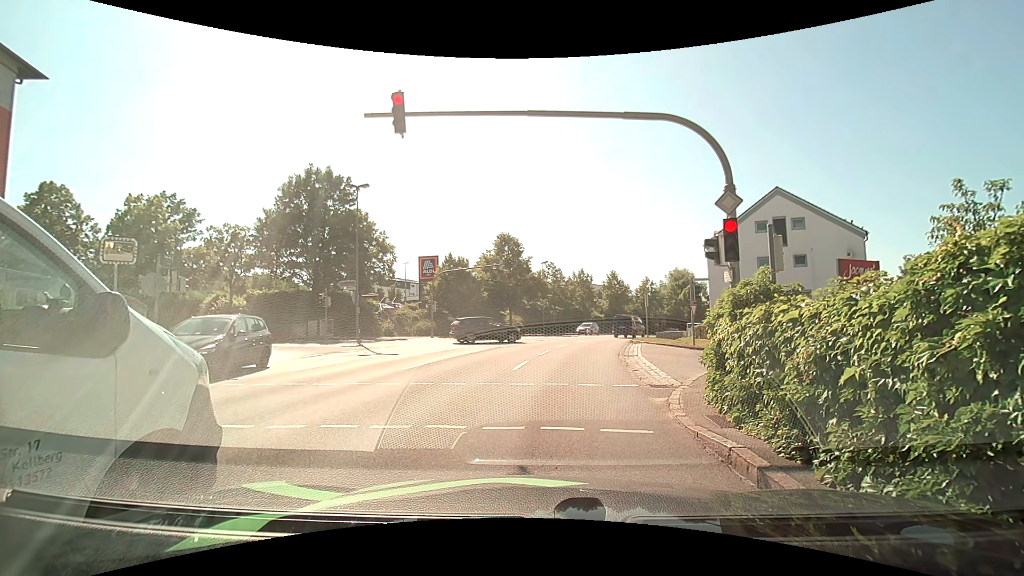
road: tertiary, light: Day
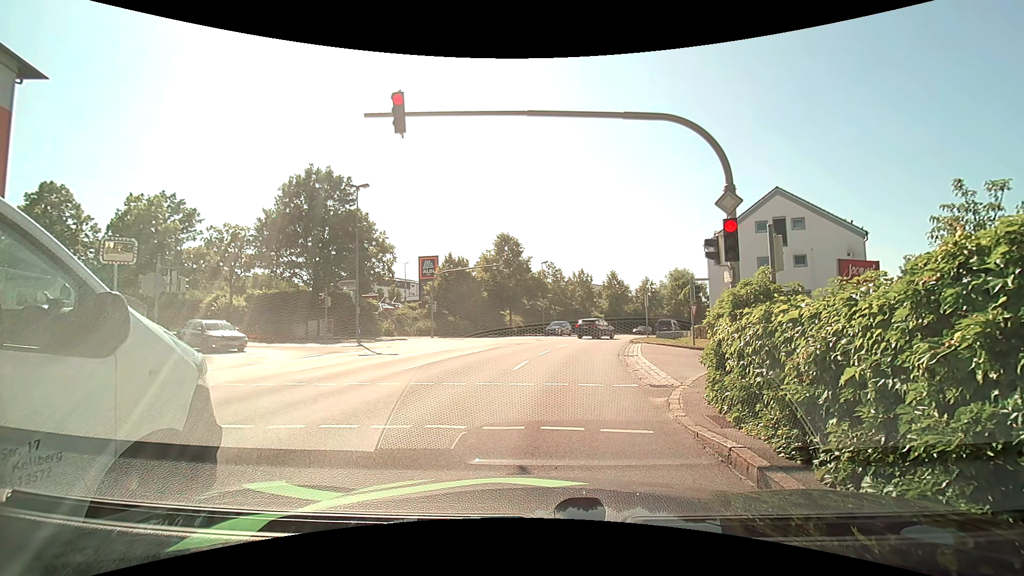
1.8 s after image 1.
(0.0, 0.0) m; 0°
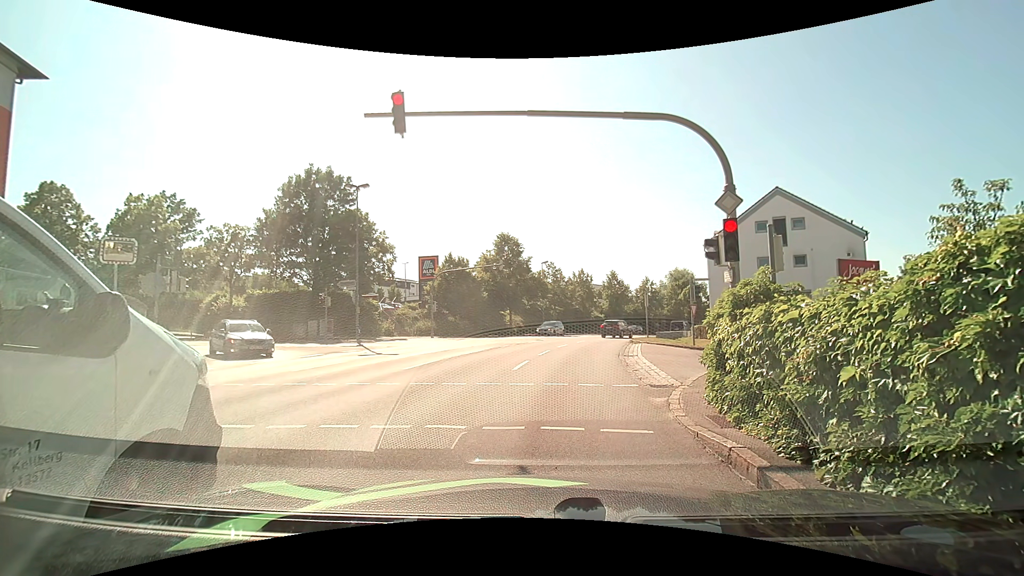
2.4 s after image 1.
(0.0, 0.0) m; 0°
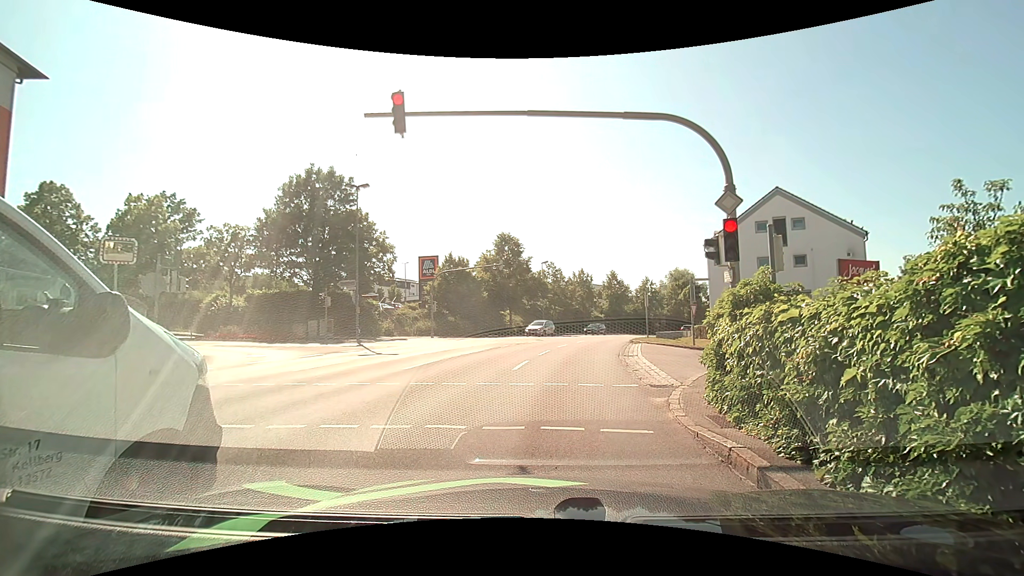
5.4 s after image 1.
(0.0, 0.0) m; 0°
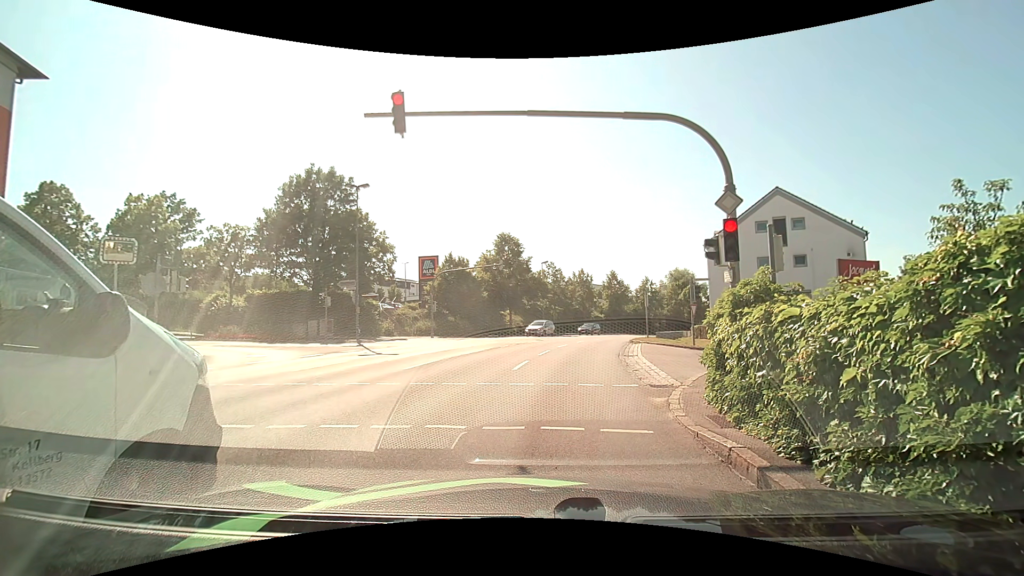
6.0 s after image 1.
(0.0, 0.0) m; 0°
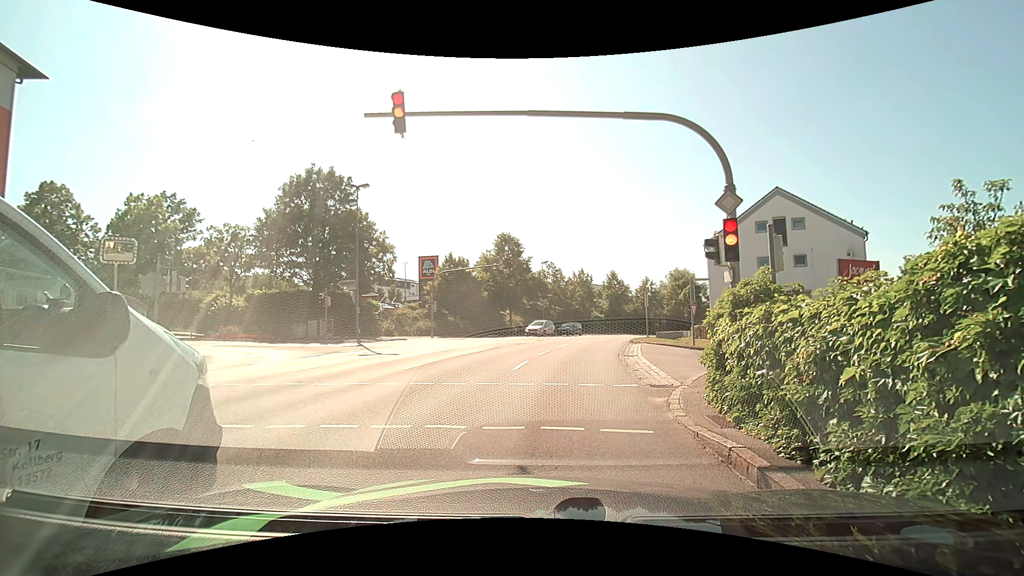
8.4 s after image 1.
(0.0, 0.0) m; 0°
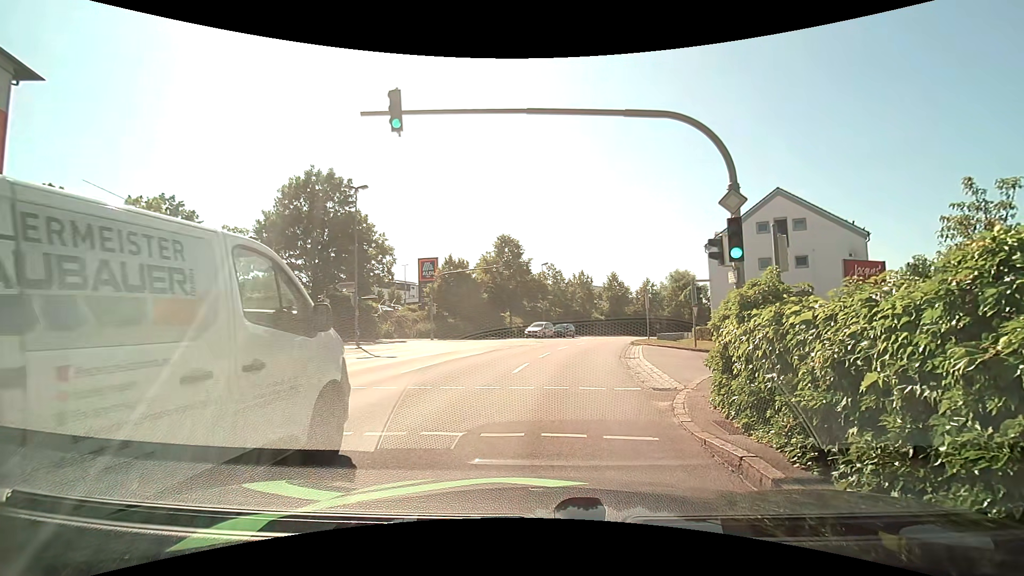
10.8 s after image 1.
(0.0, +0.2) m; 0°
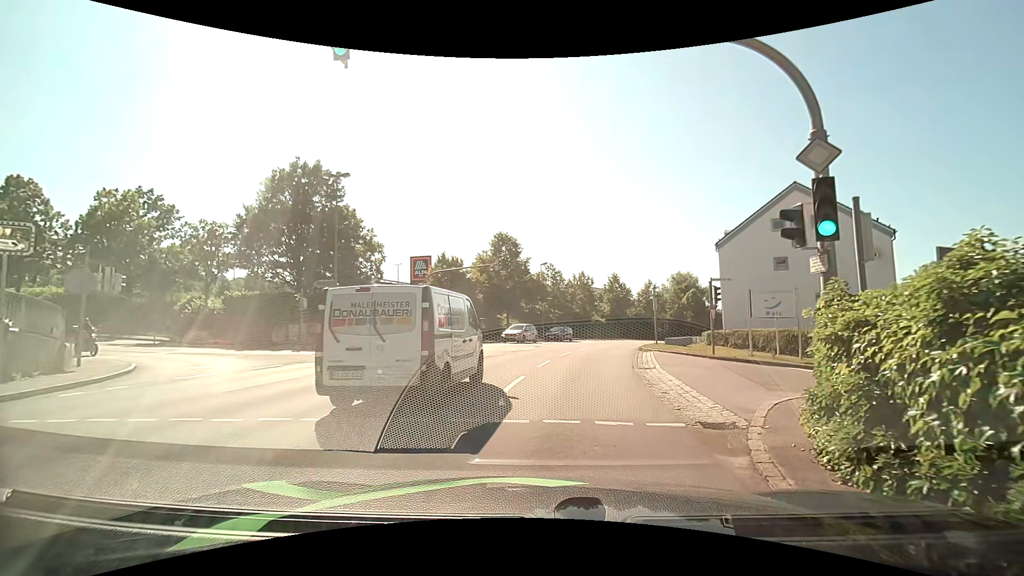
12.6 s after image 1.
(0.0, +3.3) m; +2°
(0, +10) (+1, +20) (+3, +30) (+5, +39) (+9, +49) (+13, +58) (+17, +67) (+22, +76) (+27, +85) (+32, +93) m
